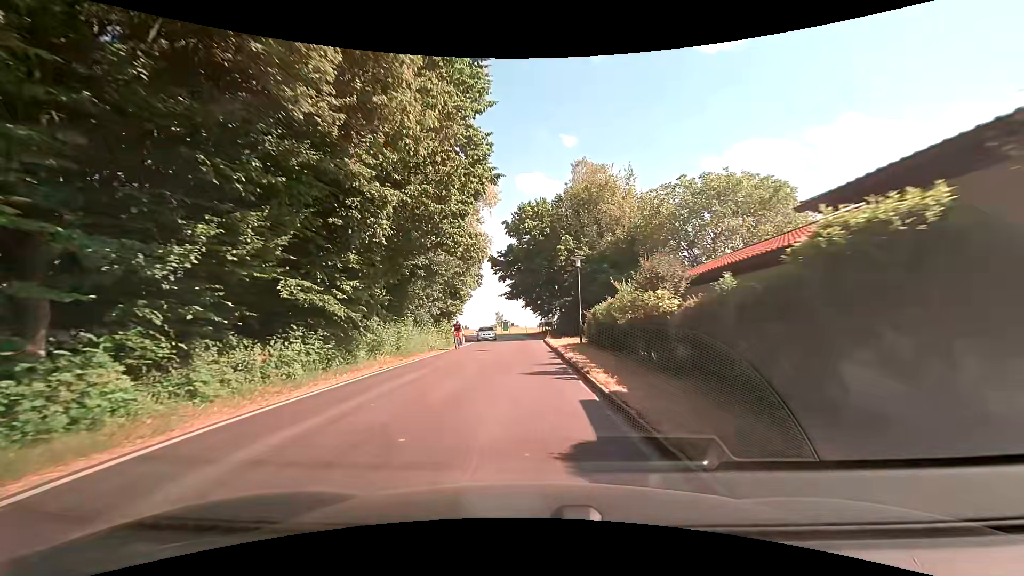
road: unclassified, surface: asphalt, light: Day
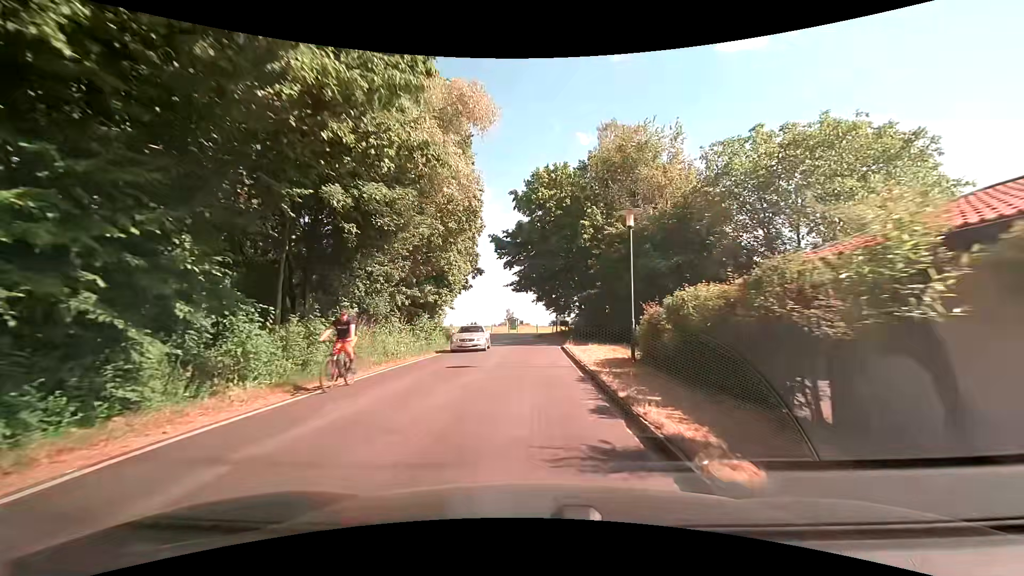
(0.0, +10.8) m; 0°
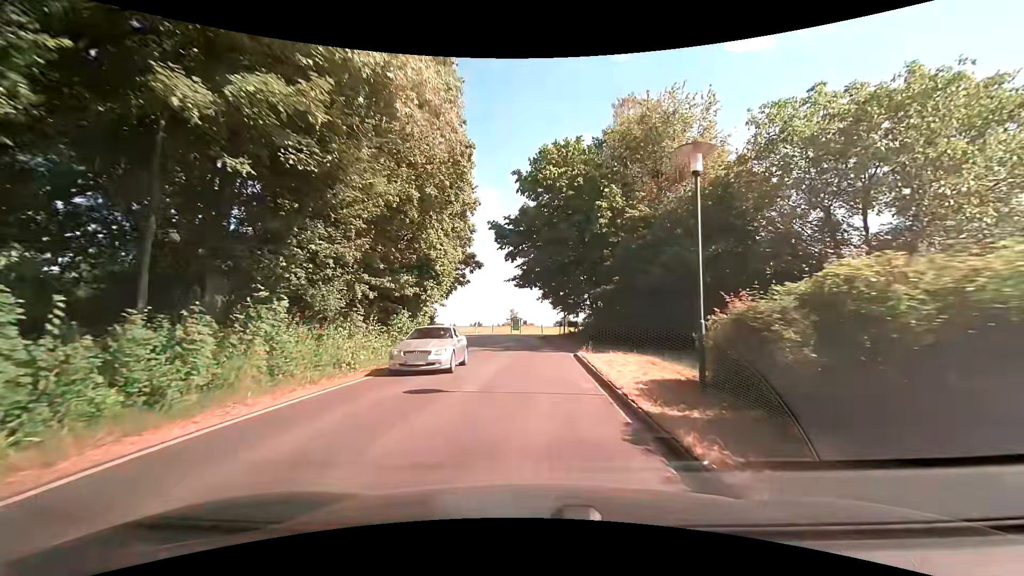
(-0.1, +5.5) m; -2°
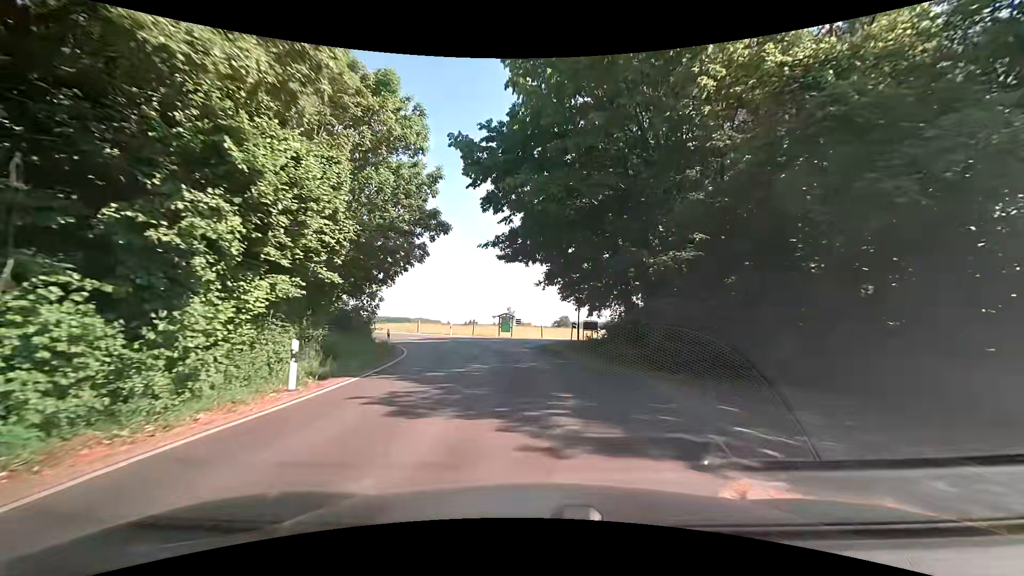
(+0.2, +16.5) m; +1°
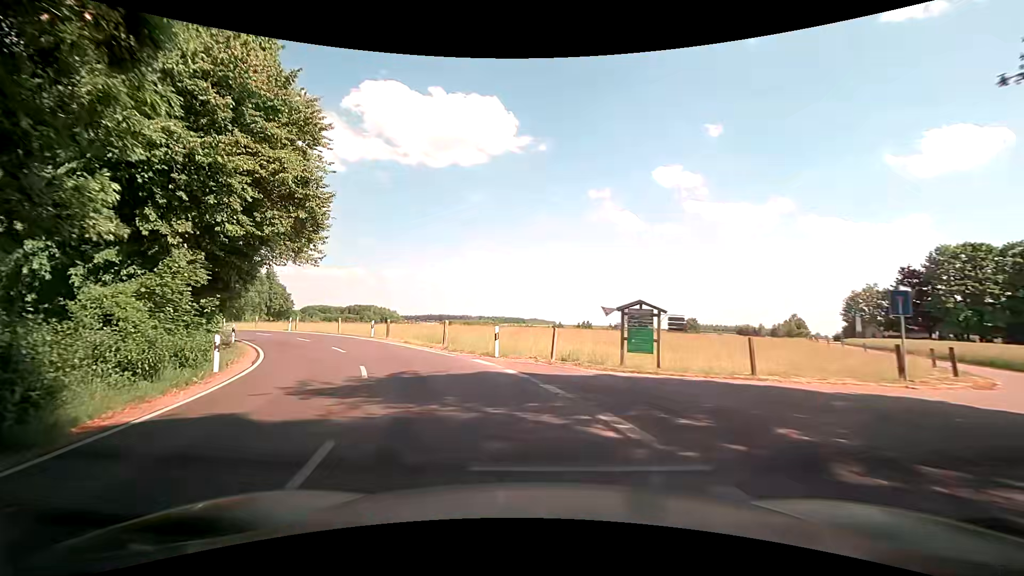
(-1.7, +26.6) m; -12°
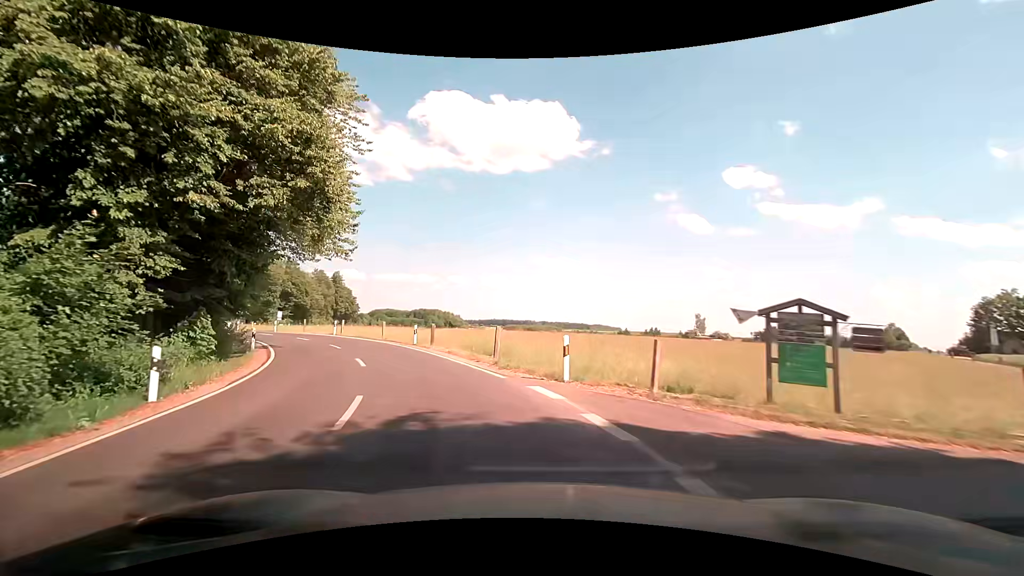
(-0.4, +5.4) m; -8°
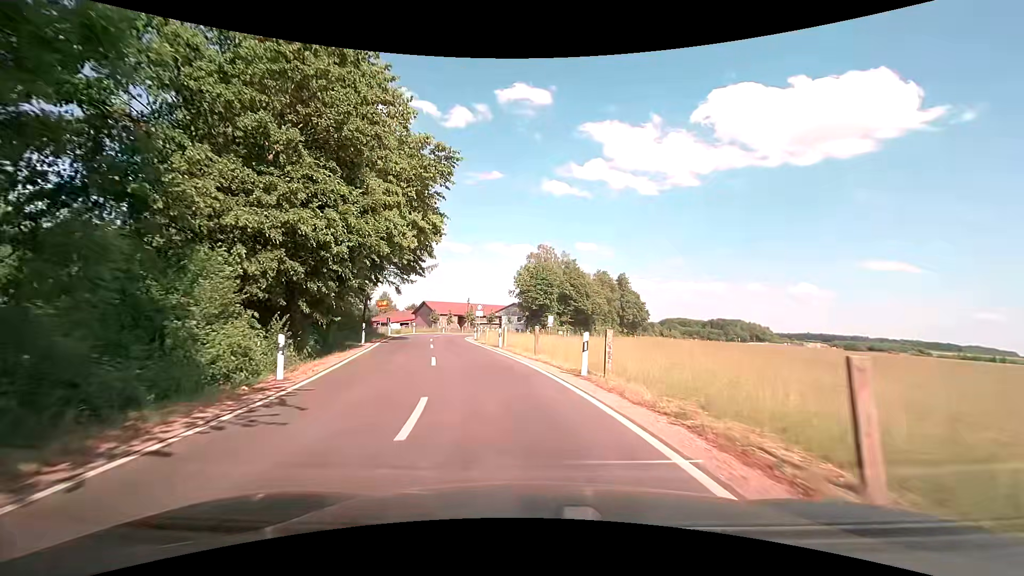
(-8.9, +26.8) m; -33°
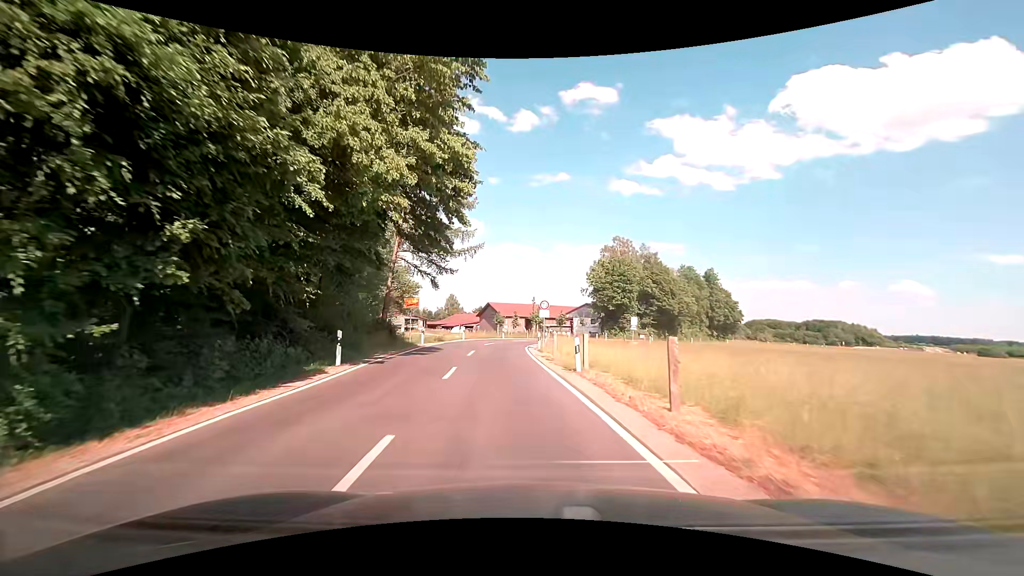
(-0.7, +11.9) m; -8°
(-1, +10) (-2, +20) (-2, +30) (-2, +40) (-1, +50) (+2, +59) (+7, +68) (+12, +76) (+18, +85) (+24, +93) m
